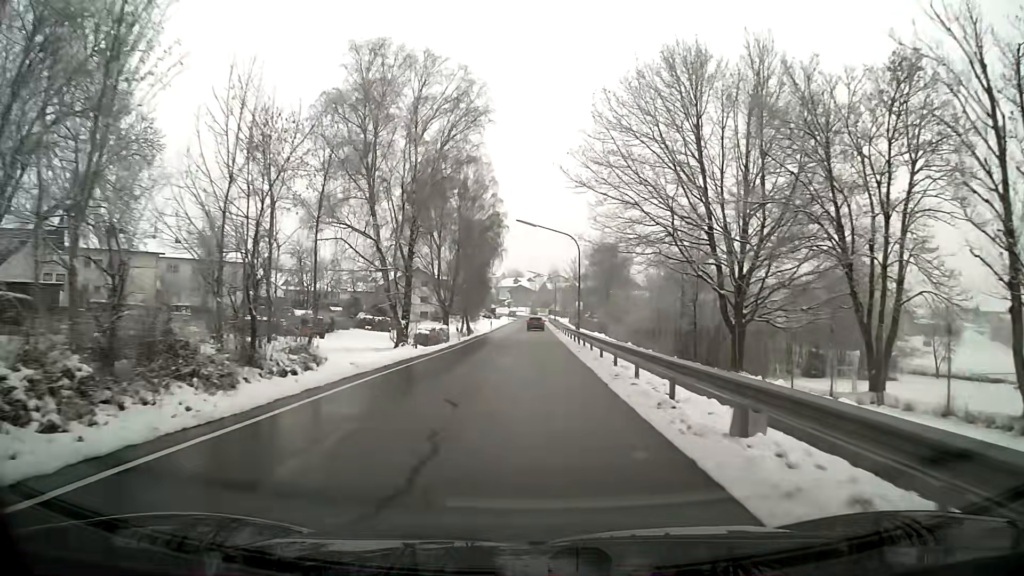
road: secondary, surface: asphalt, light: Day
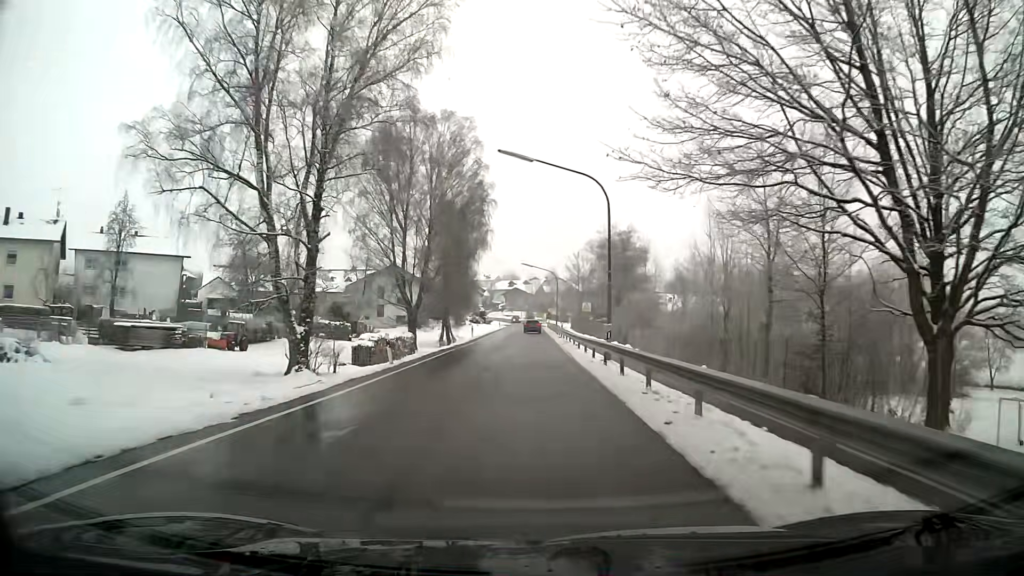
(0.0, +18.4) m; 0°
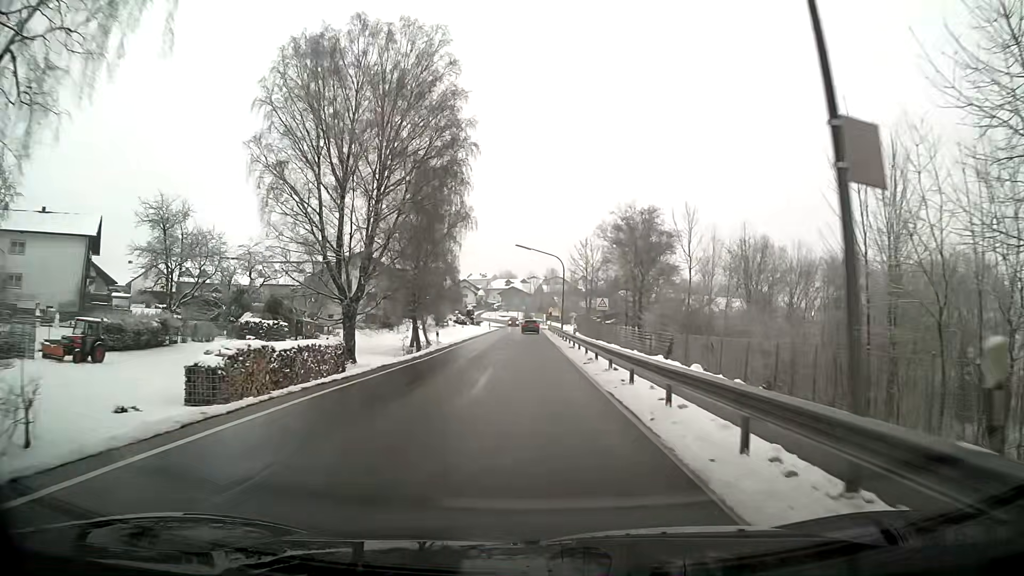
(0.0, +18.5) m; 0°
